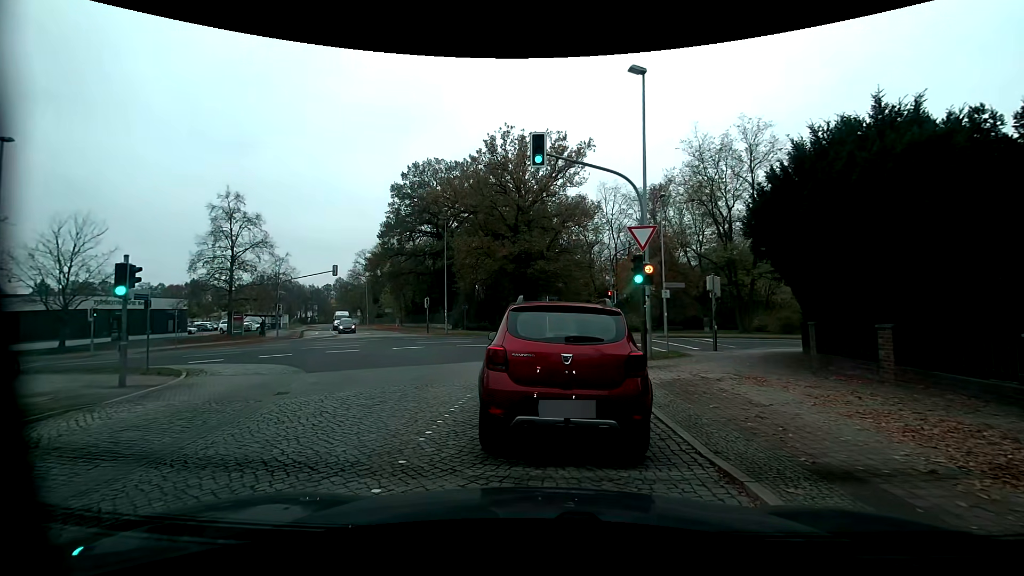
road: residential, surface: sett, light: Day
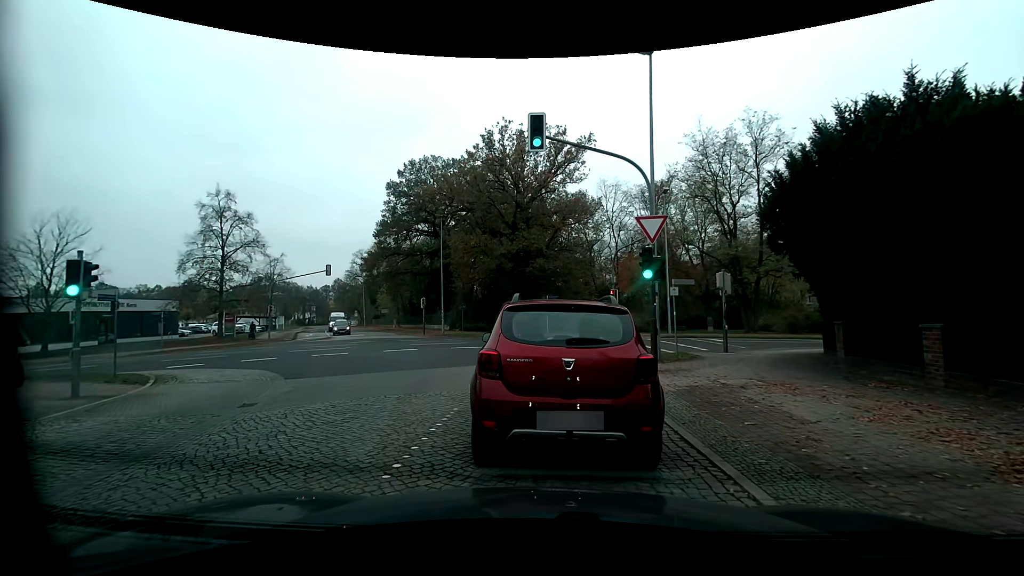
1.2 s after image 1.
(0.0, +1.2) m; 0°
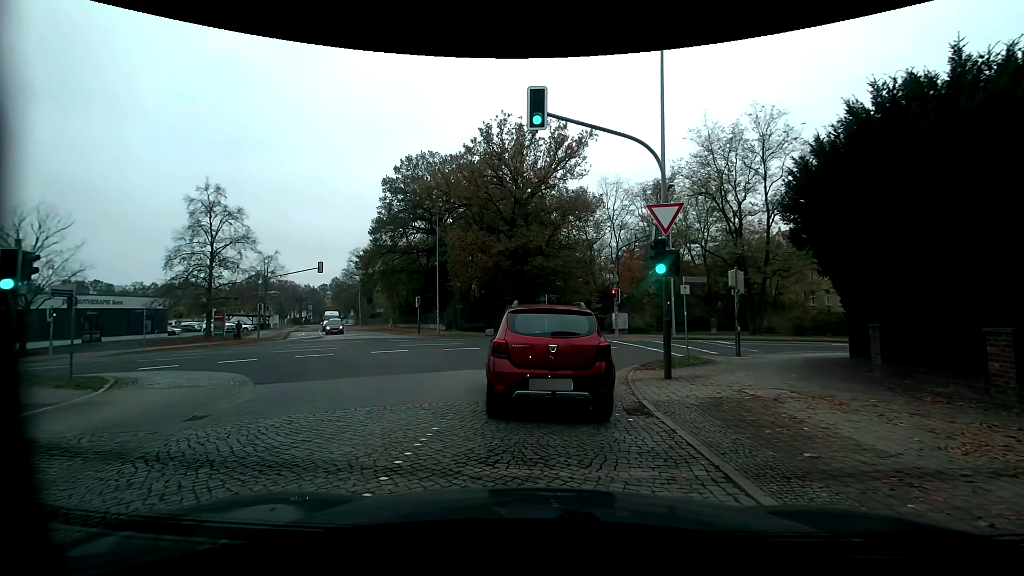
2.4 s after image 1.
(0.0, +1.5) m; +1°
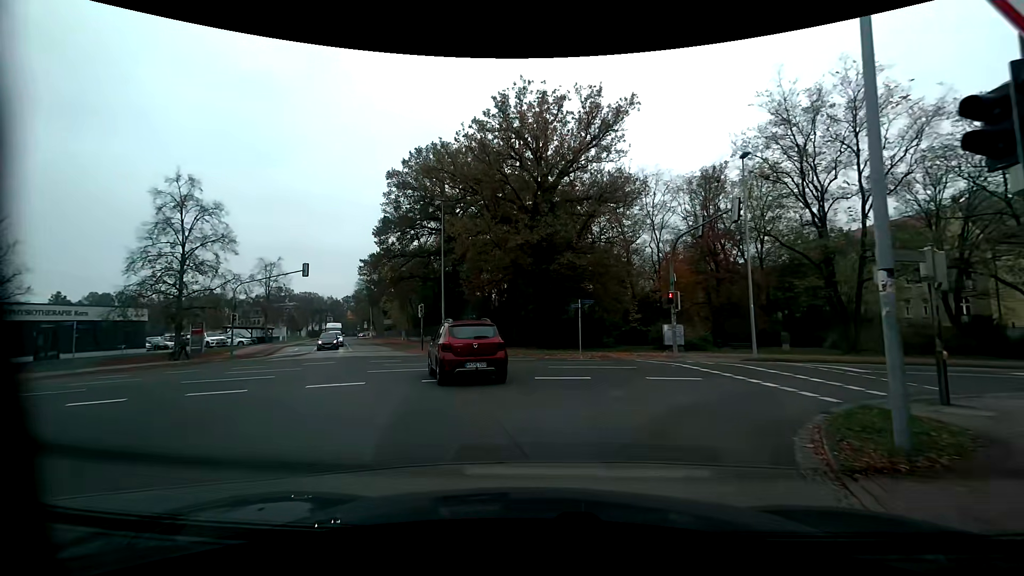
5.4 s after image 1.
(+0.2, +8.5) m; 0°
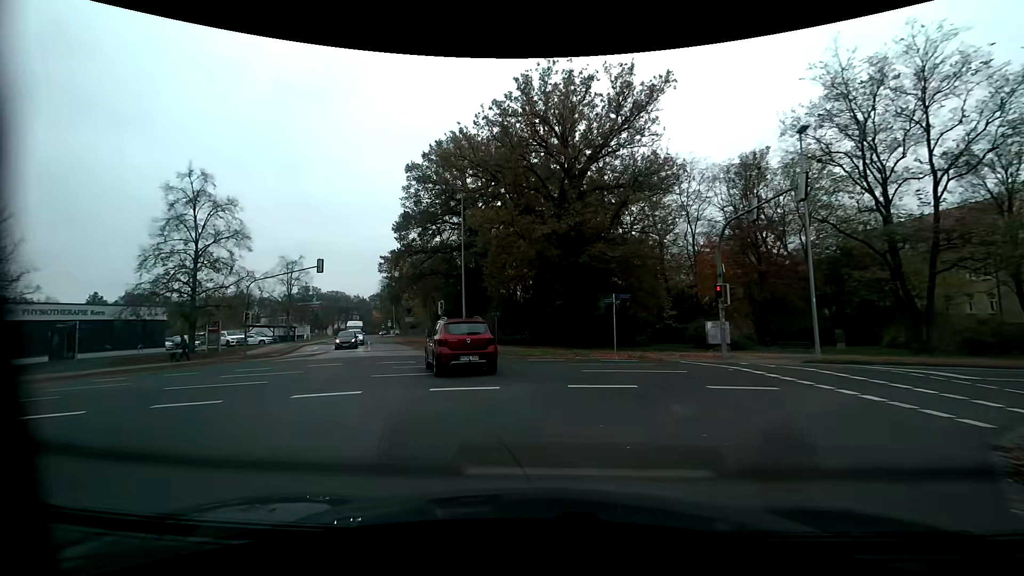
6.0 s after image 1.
(-0.1, +2.5) m; -4°
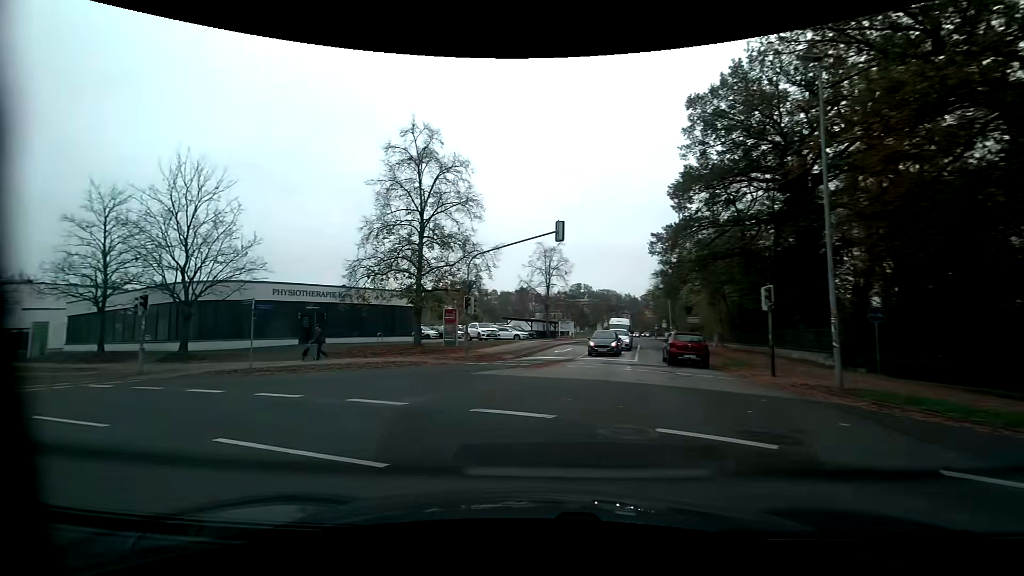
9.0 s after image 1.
(-3.3, +13.7) m; -31°
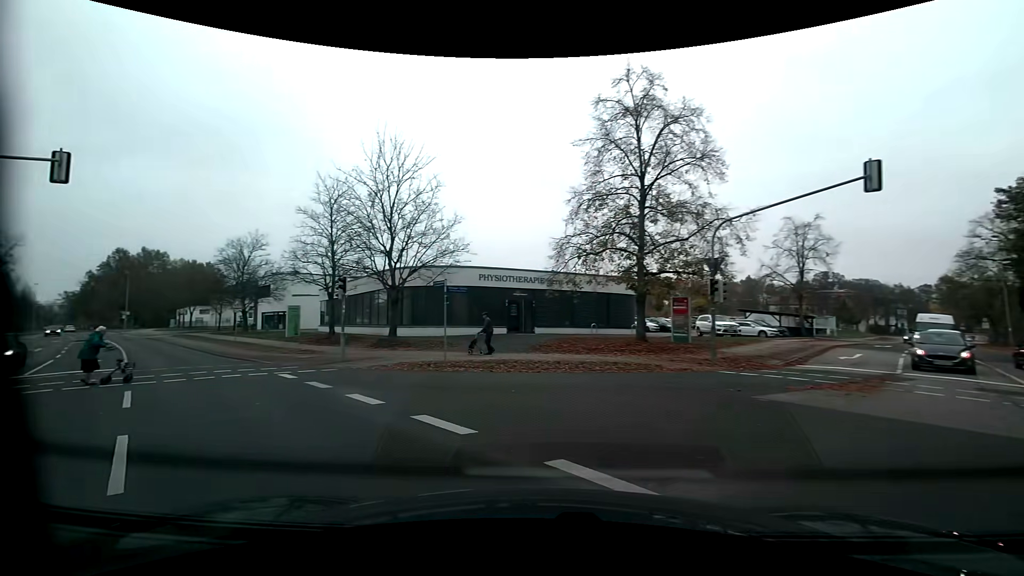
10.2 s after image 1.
(-1.1, +5.4) m; -24°
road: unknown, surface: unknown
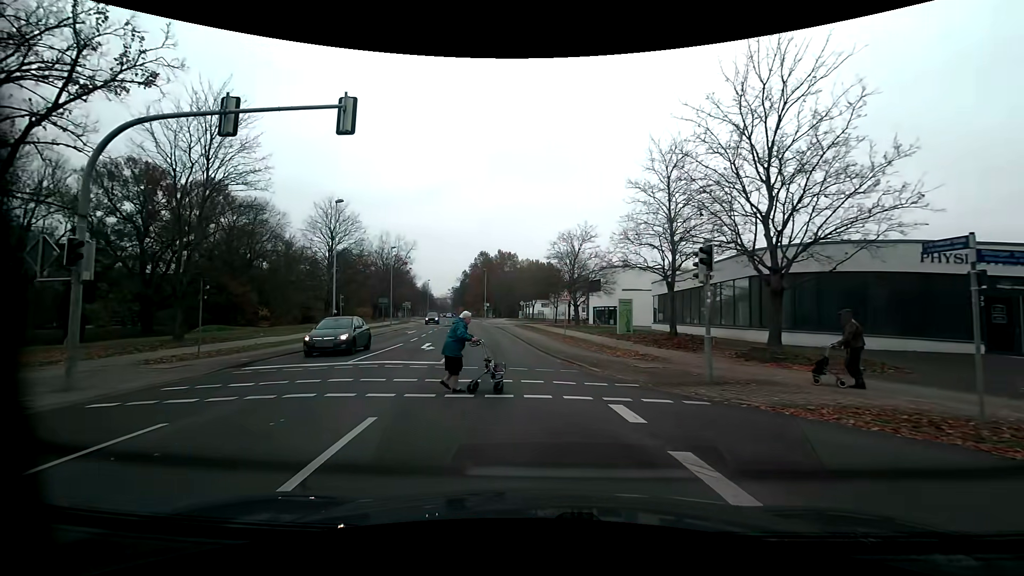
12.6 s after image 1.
(-2.3, +6.9) m; -33°
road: residential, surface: asphalt
